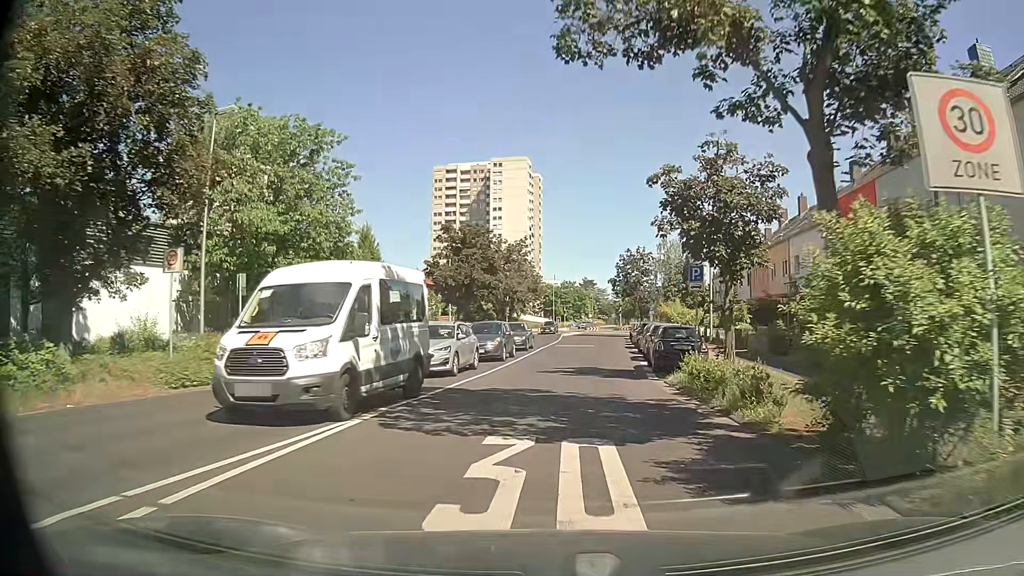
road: residential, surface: asphalt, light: Day
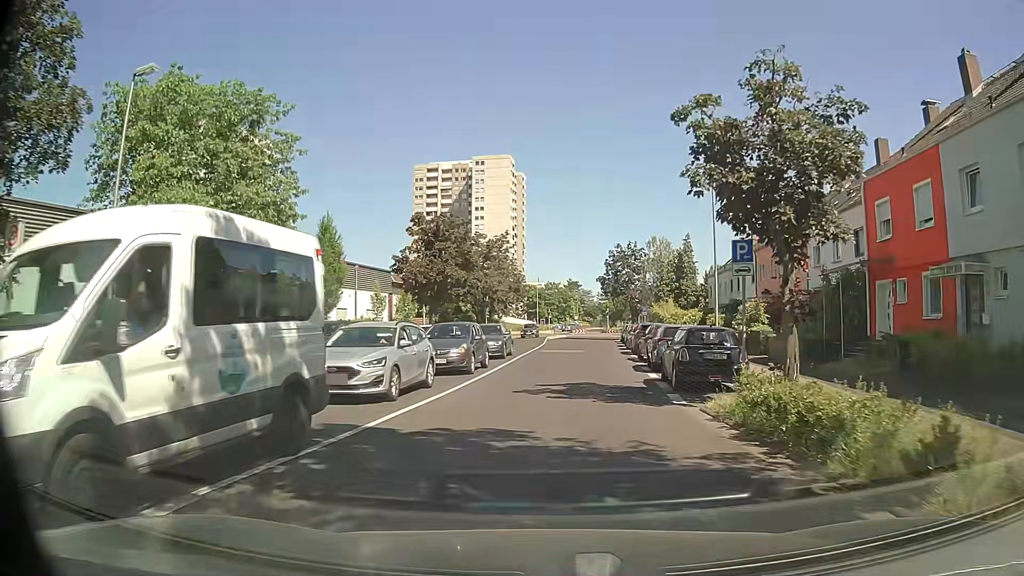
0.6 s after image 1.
(+0.1, +5.7) m; +1°
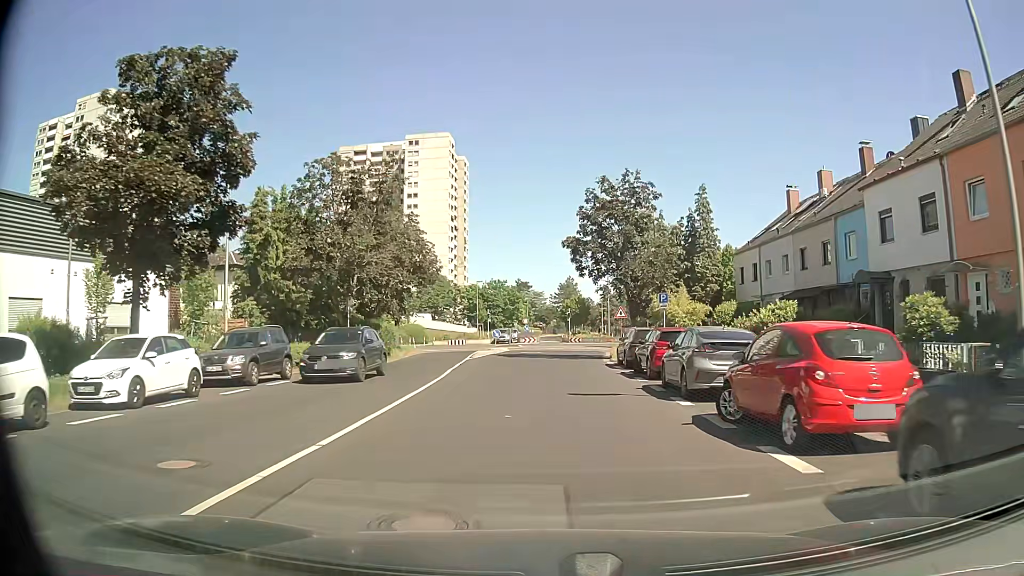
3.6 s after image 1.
(+1.6, +30.7) m; +4°
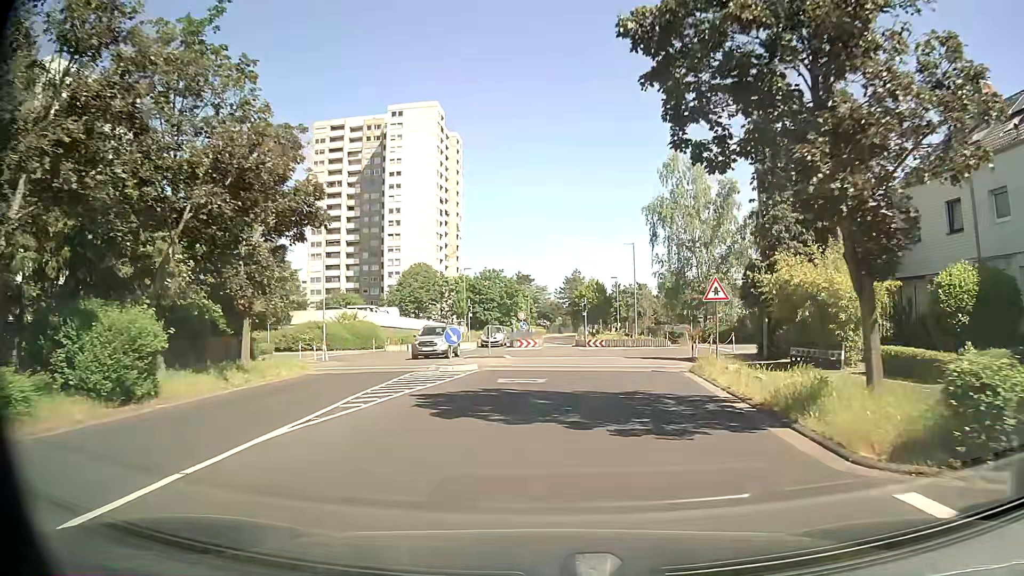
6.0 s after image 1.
(0.0, +24.1) m; 0°
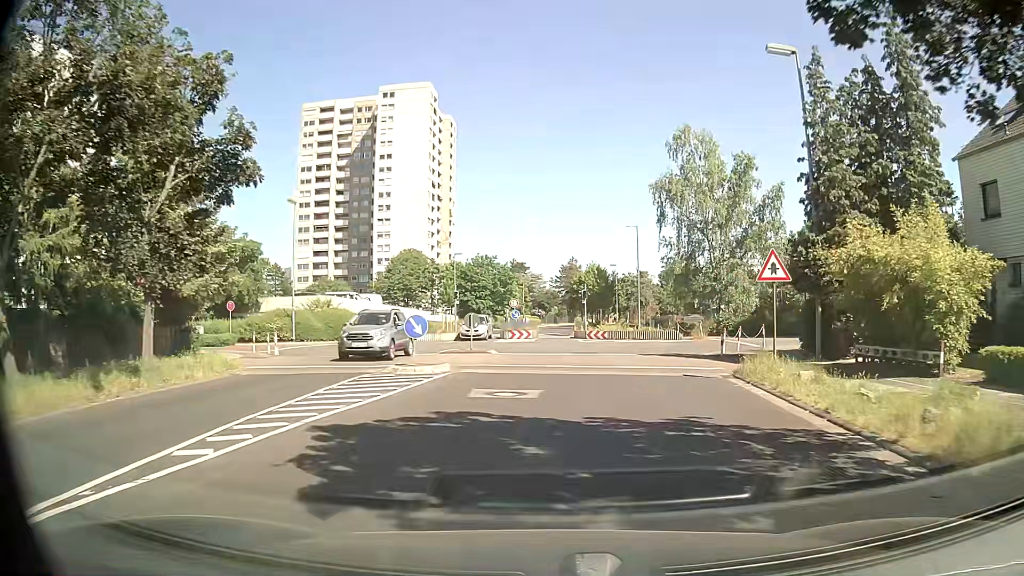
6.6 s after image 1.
(0.0, +5.7) m; +1°
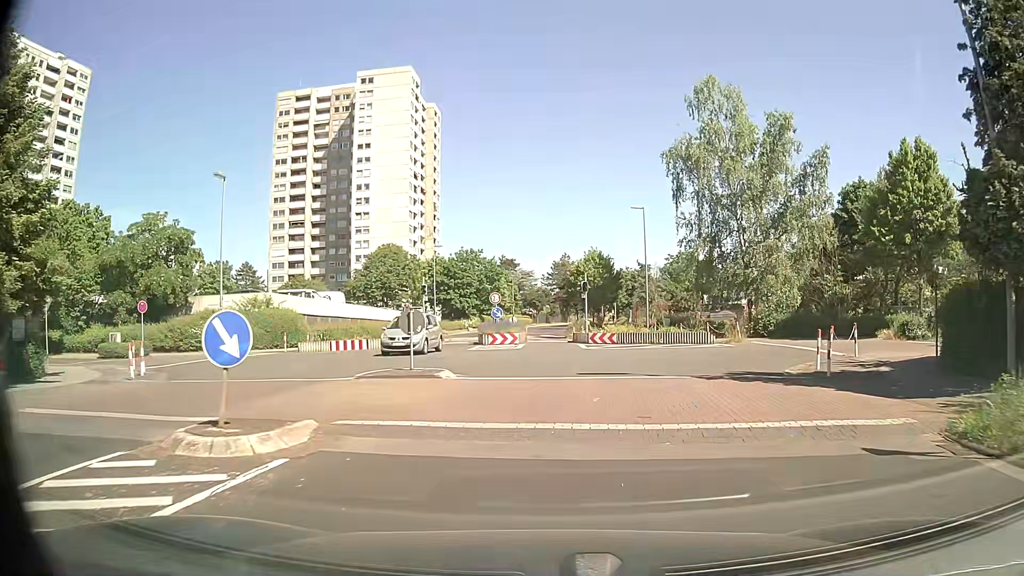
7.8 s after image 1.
(0.0, +9.8) m; 0°
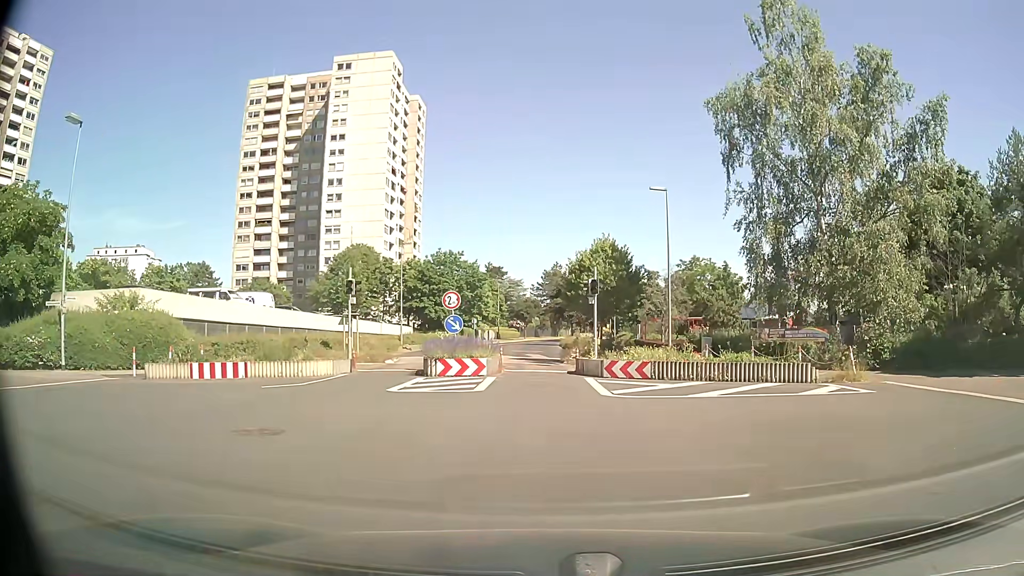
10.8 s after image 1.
(+0.1, +13.5) m; +2°
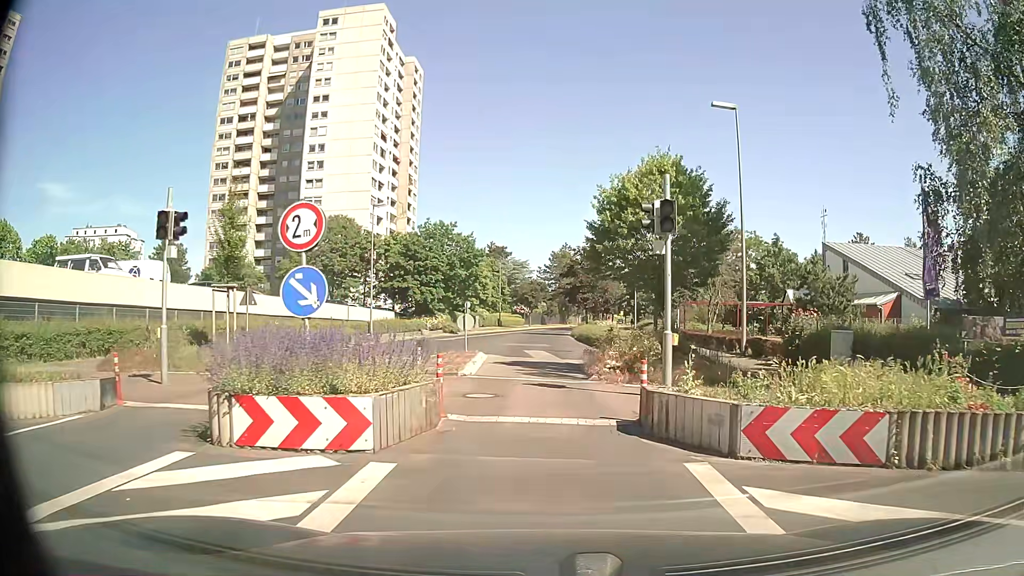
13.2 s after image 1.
(-0.3, +14.3) m; -2°
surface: paving_stones
